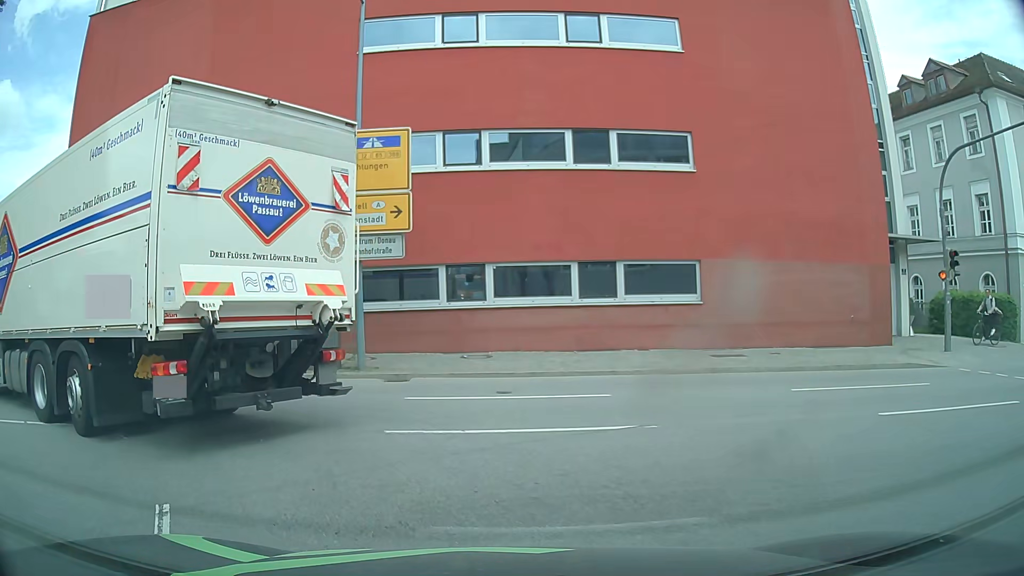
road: tertiary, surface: asphalt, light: Day
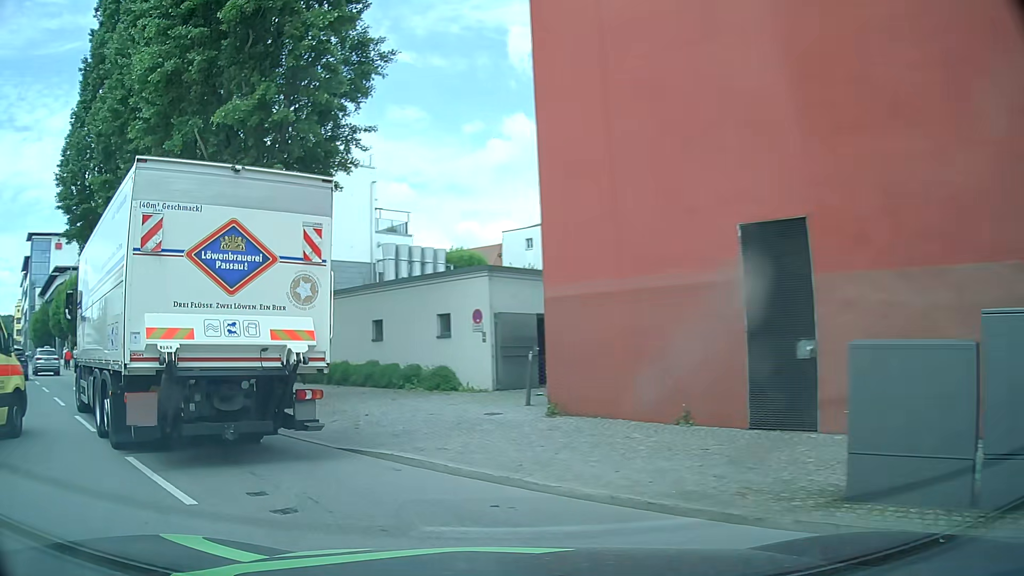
(-3.2, +8.8) m; -49°
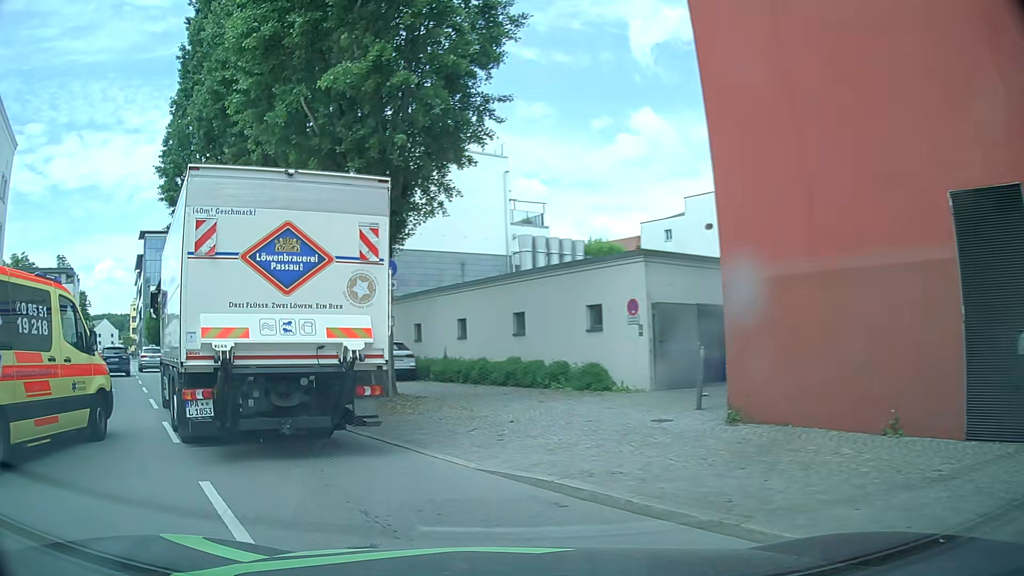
(-0.2, +2.0) m; -11°
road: primary
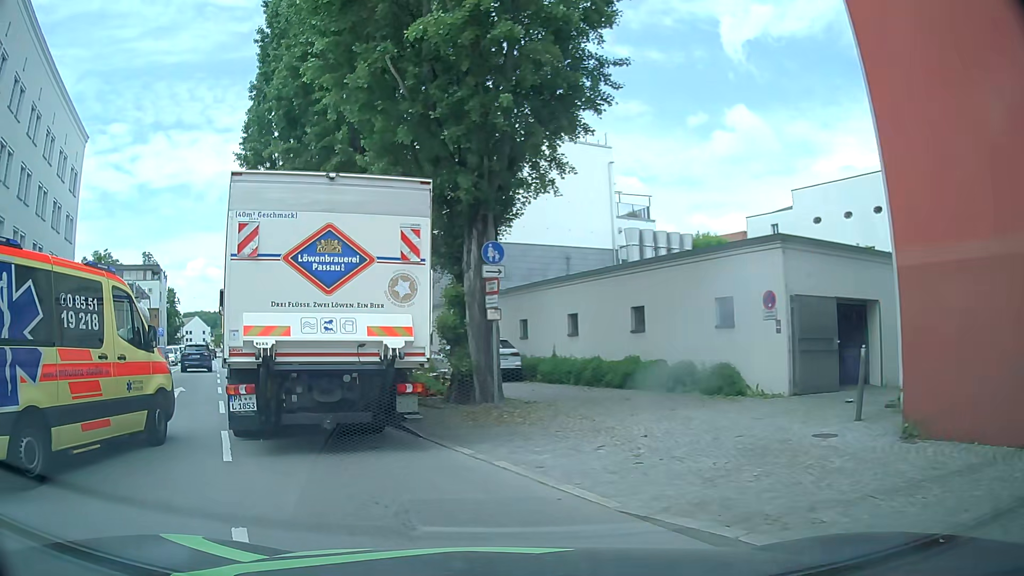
(-0.2, +2.0) m; -12°
